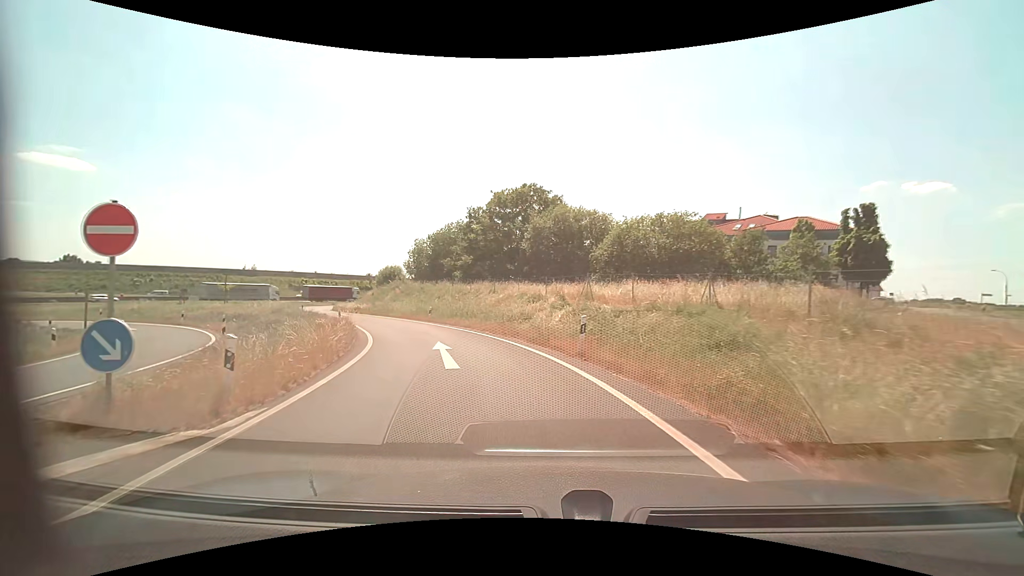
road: motorway_link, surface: asphalt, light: Day
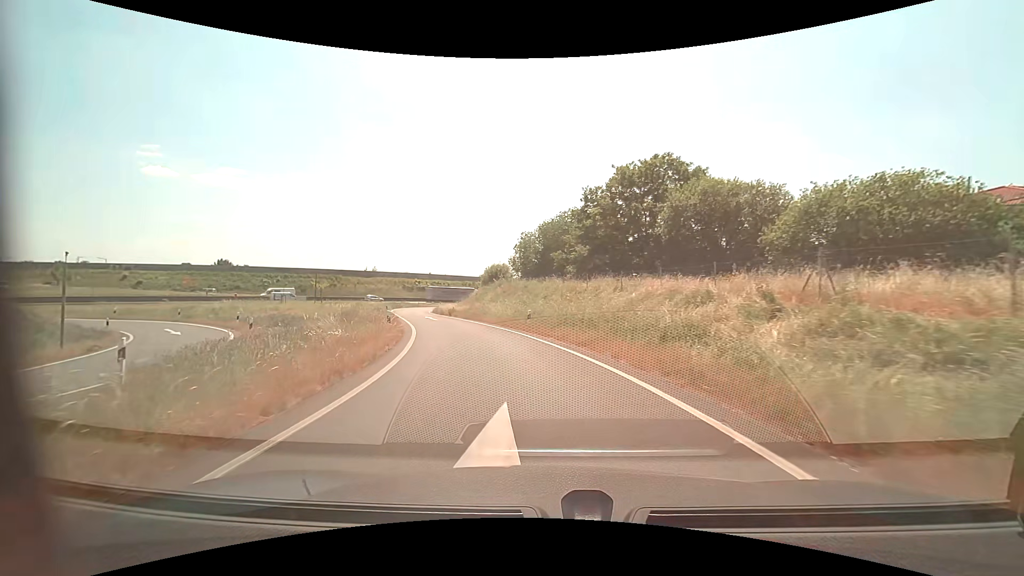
(-1.3, +11.0) m; -13°
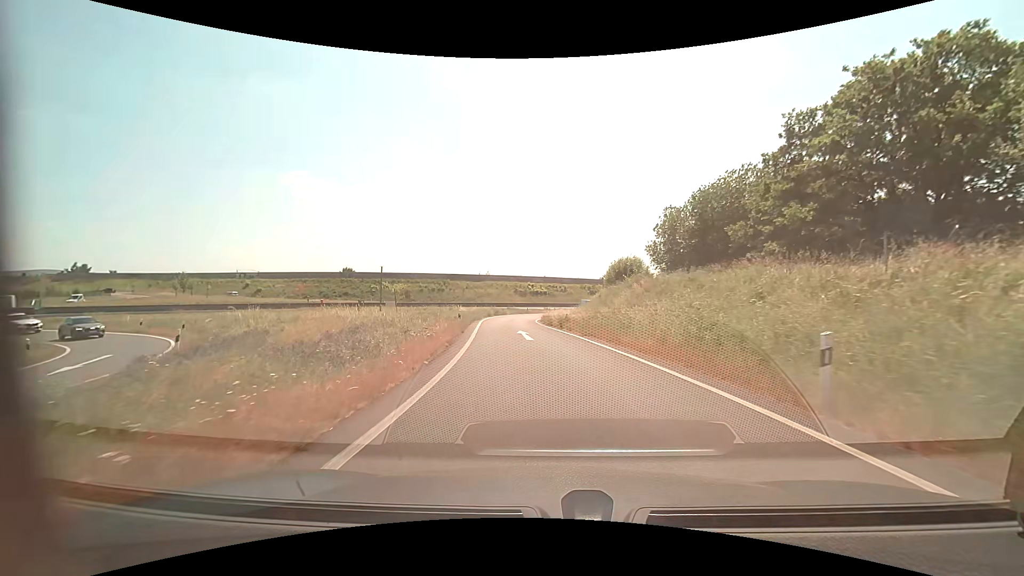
(-2.5, +17.5) m; -14°
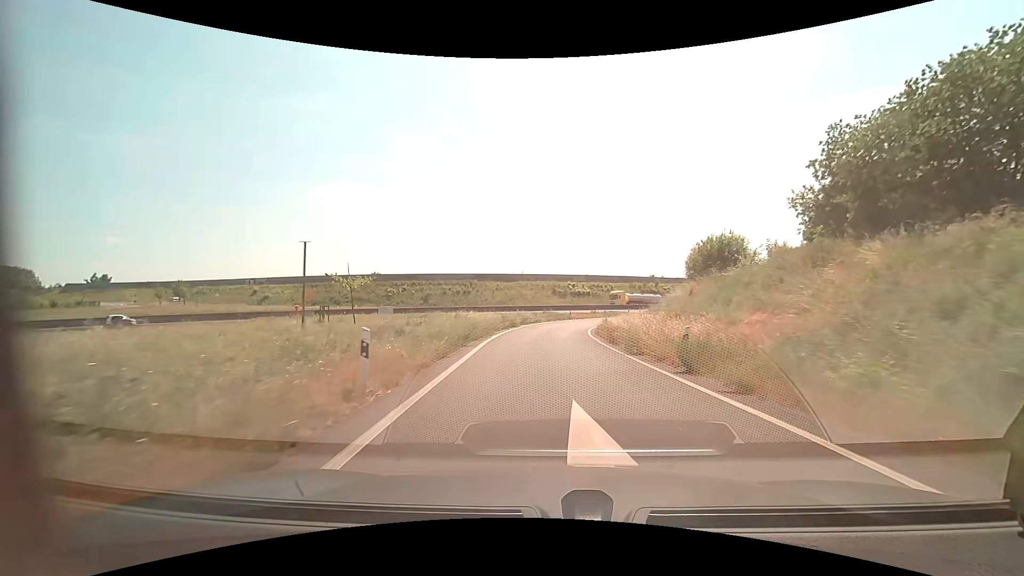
(-1.1, +19.6) m; -4°
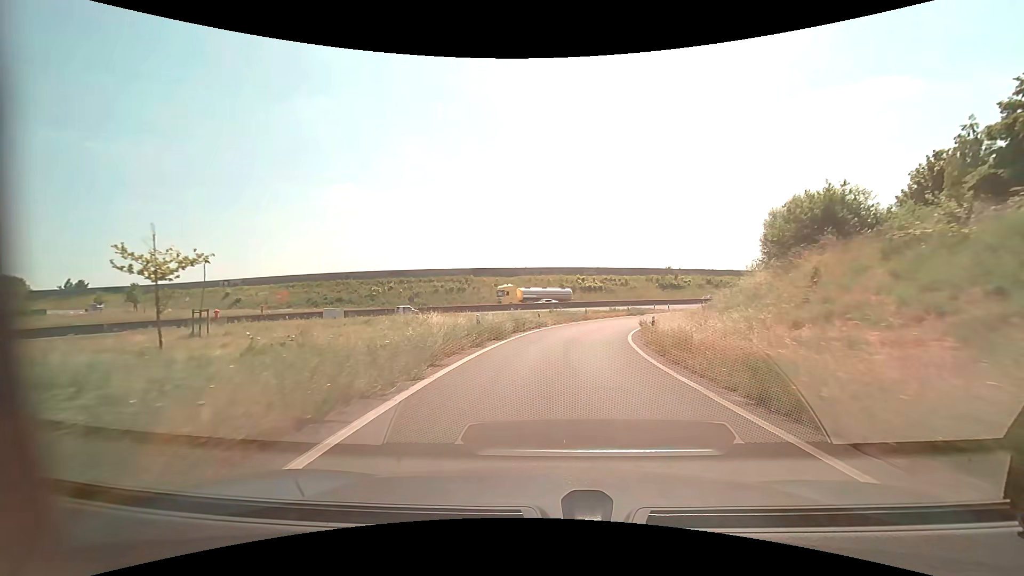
(-0.1, +14.6) m; -1°
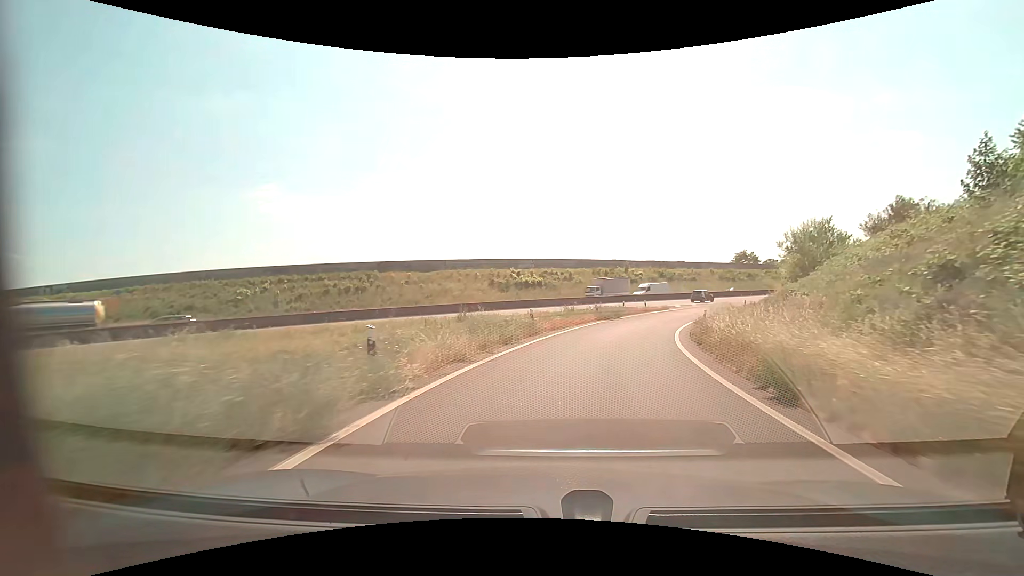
(+1.0, +22.6) m; +7°
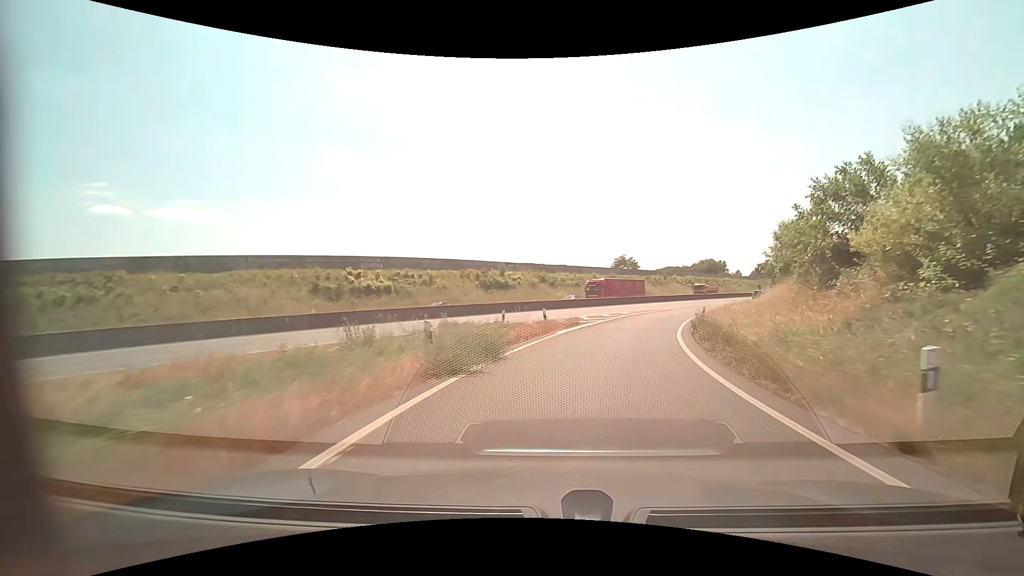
(+2.7, +22.6) m; +14°
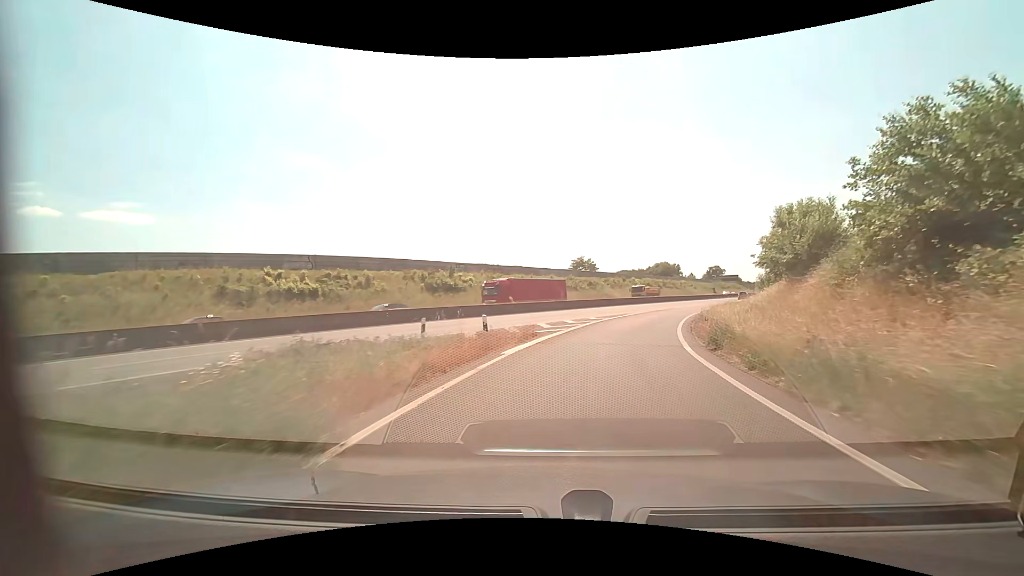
(+0.4, +8.1) m; +4°
(+1, +10) (+3, +20) (+5, +29) (+9, +39) (+14, +48) (+18, +56) (+23, +65) (+29, +74) (+34, +82) (+39, +91) m
